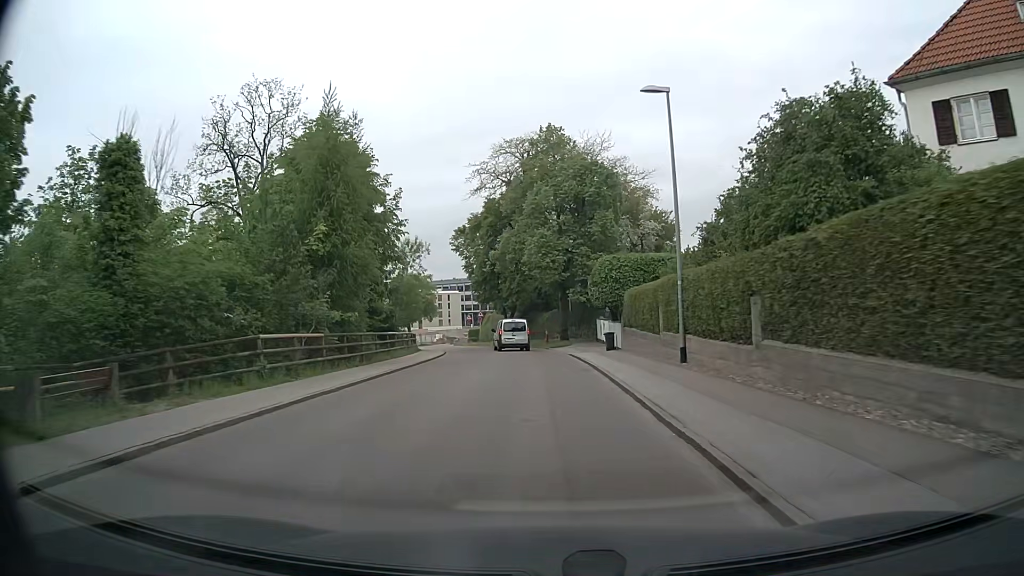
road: residential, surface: asphalt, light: Day
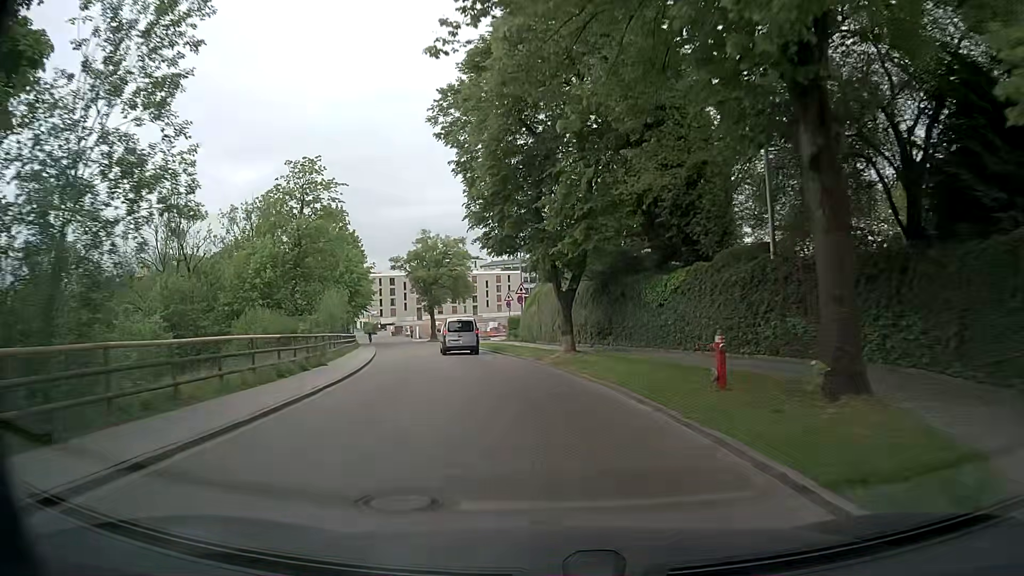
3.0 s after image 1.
(-1.8, +36.7) m; -7°
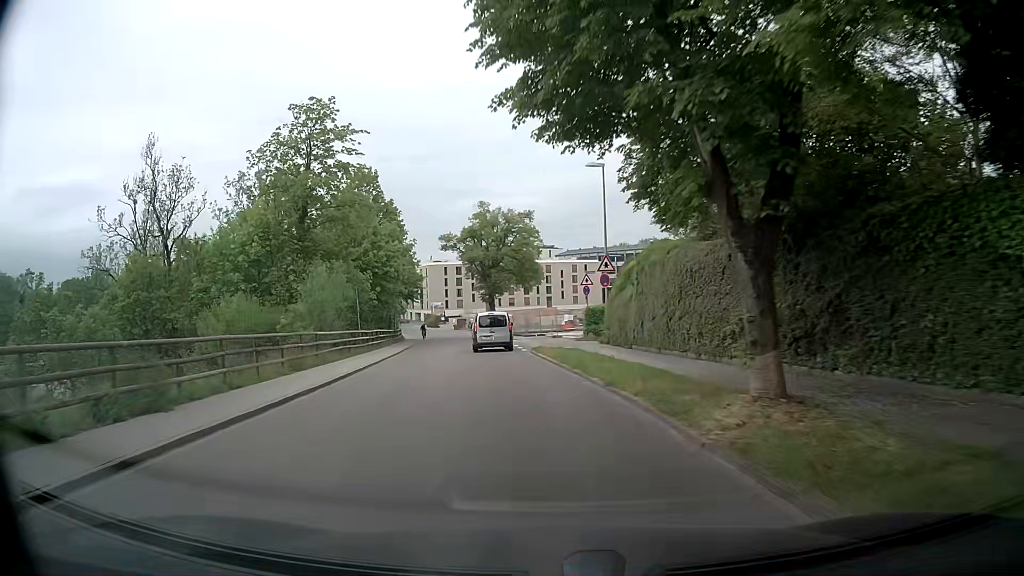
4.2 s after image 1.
(-0.7, +14.9) m; -5°
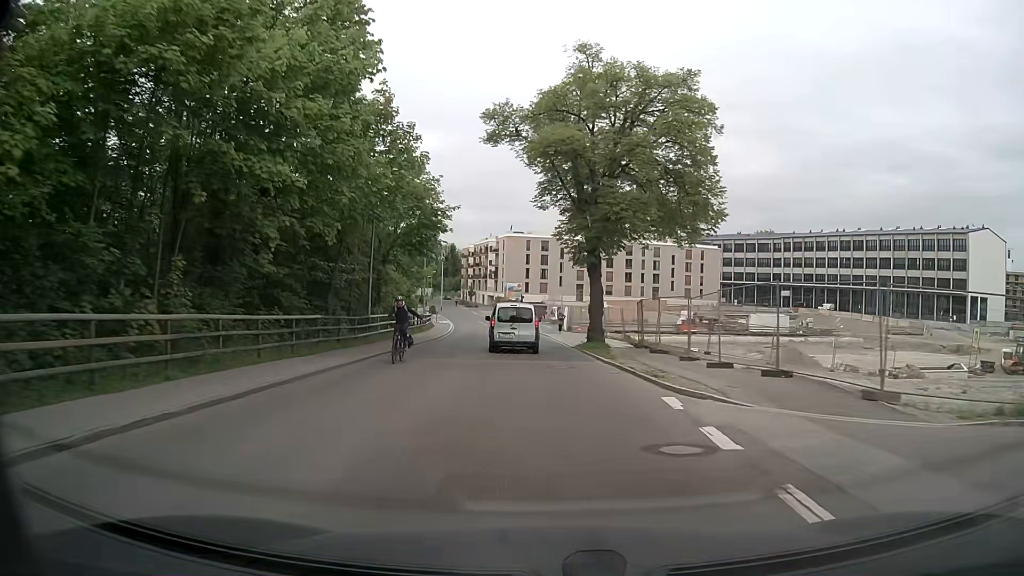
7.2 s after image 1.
(-4.0, +37.8) m; -9°
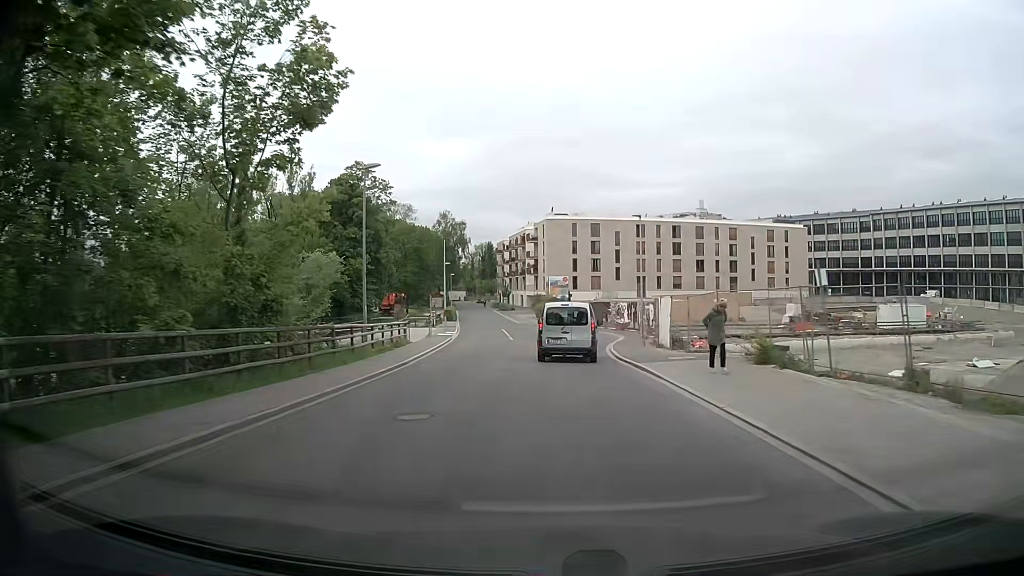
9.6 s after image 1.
(-0.7, +29.5) m; -4°
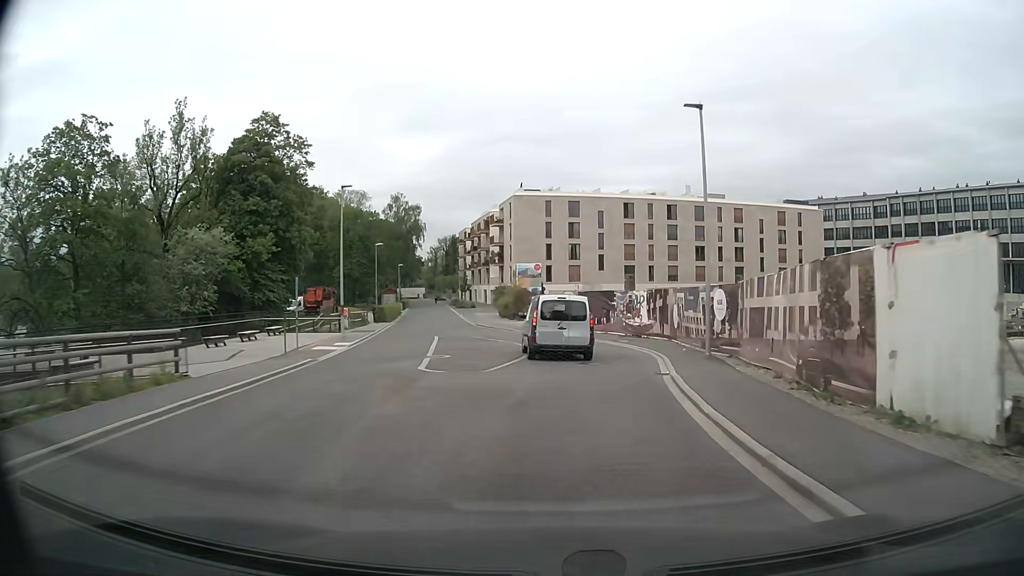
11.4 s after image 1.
(+0.4, +20.9) m; +3°
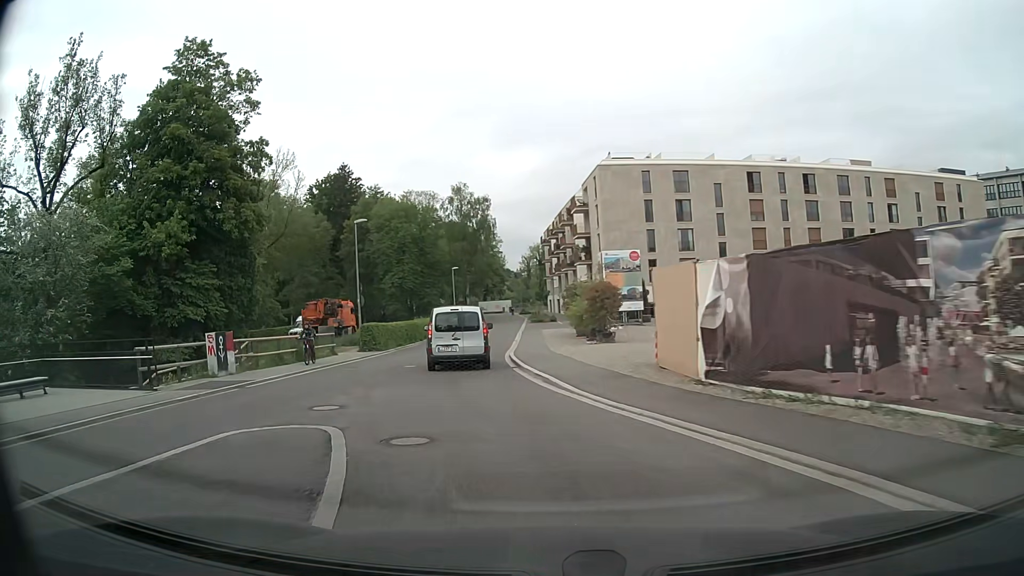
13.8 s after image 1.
(+0.6, +25.2) m; -8°
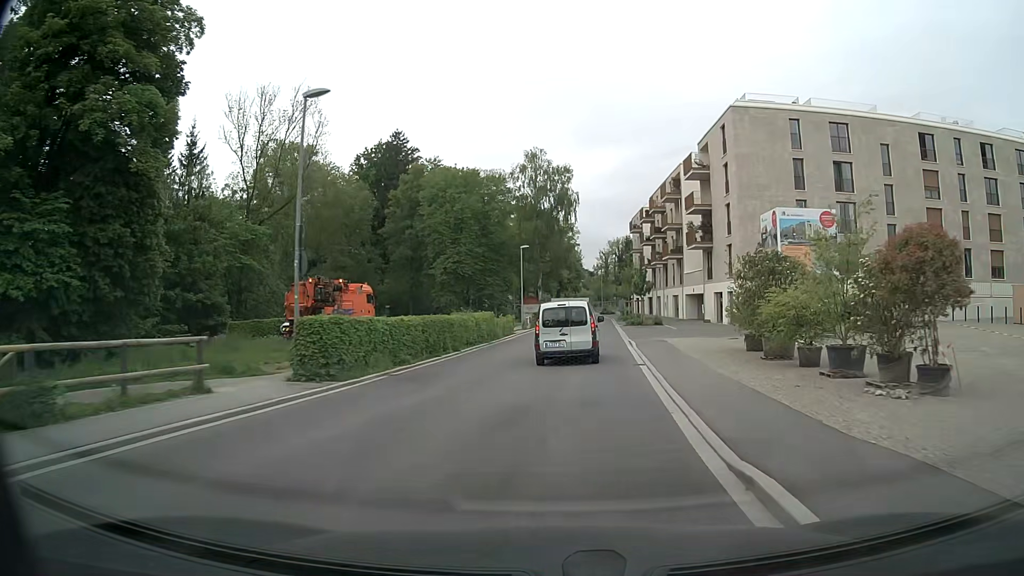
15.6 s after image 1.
(-2.4, +20.4) m; -6°
(0, +10) (+1, +20) (+2, +30) (+2, +40) (+3, +50) (+4, +60) (+5, +70) (+5, +80) (+6, +90) (+6, +100) m
